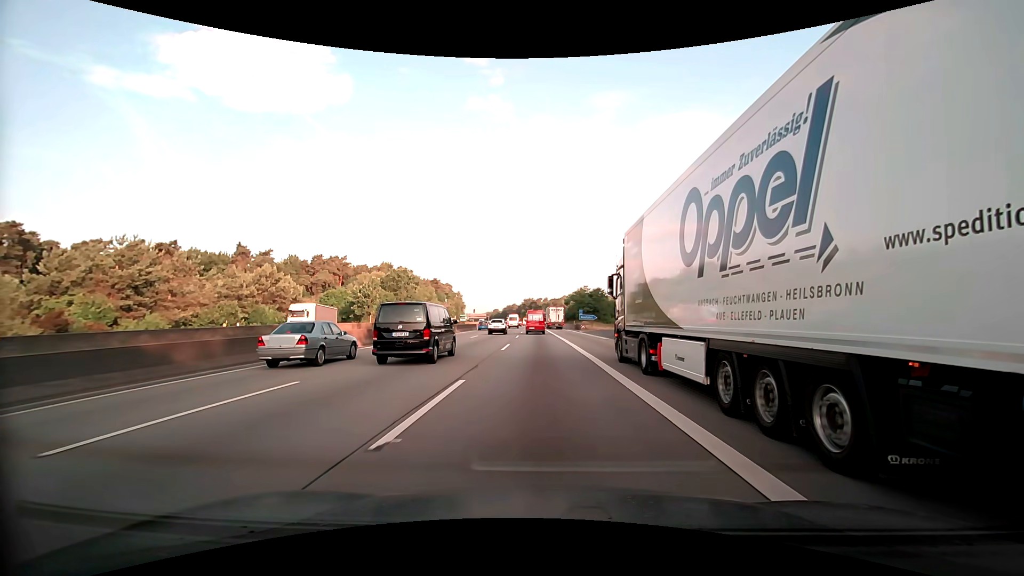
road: motorway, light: Day
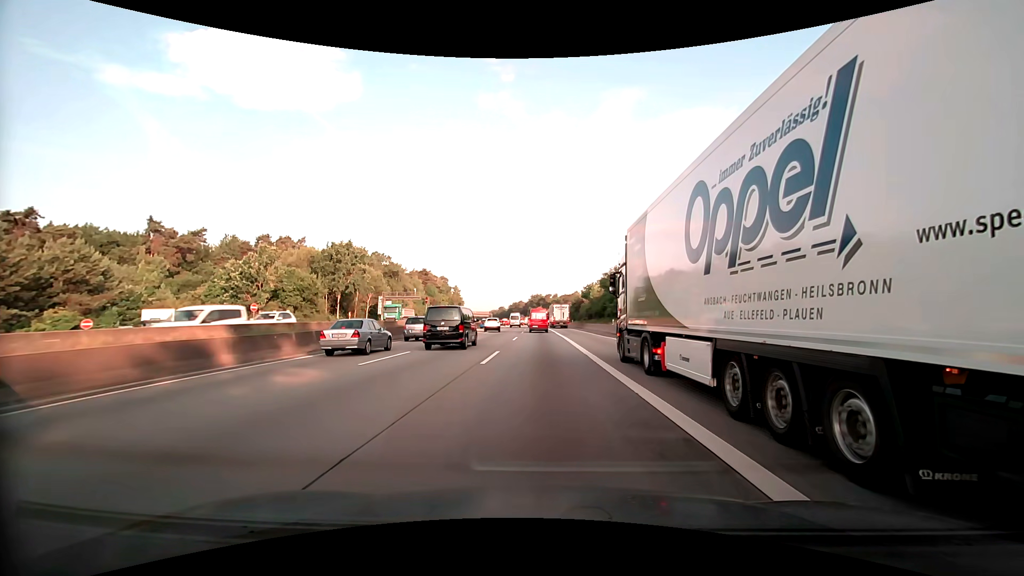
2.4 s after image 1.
(-0.5, +44.3) m; -1°
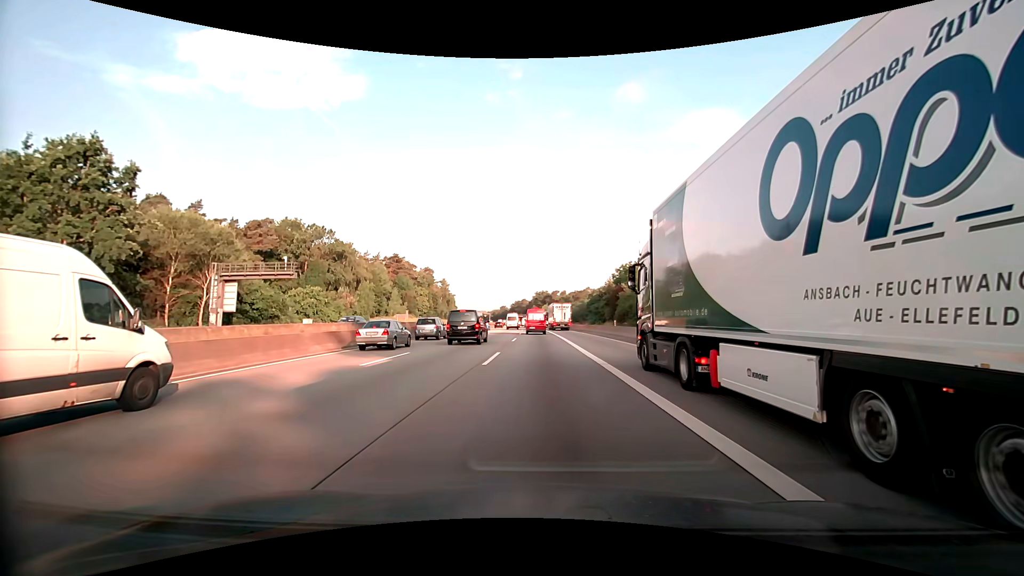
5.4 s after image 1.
(-0.5, +53.8) m; -1°
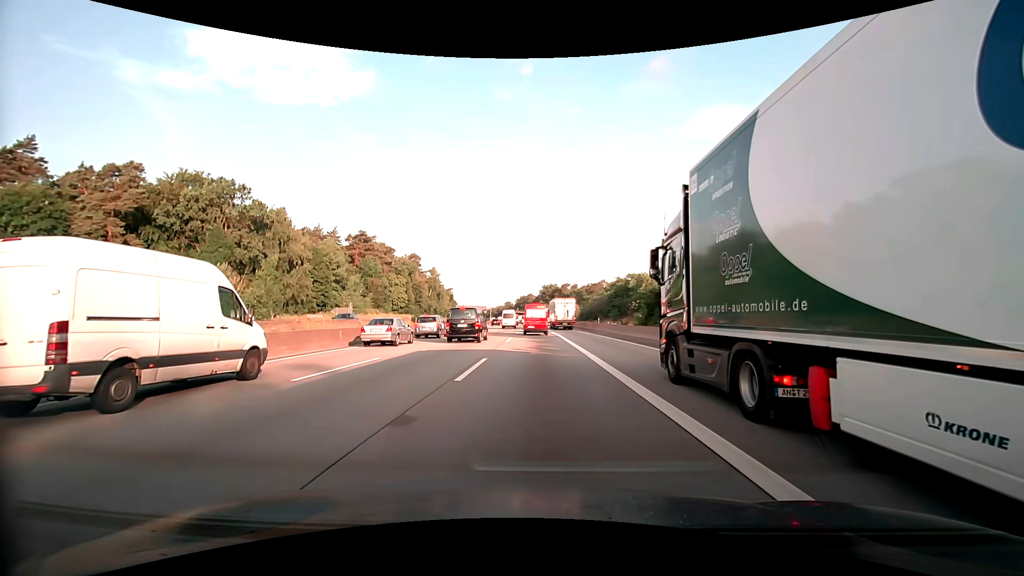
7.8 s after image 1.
(-0.1, +40.2) m; -1°
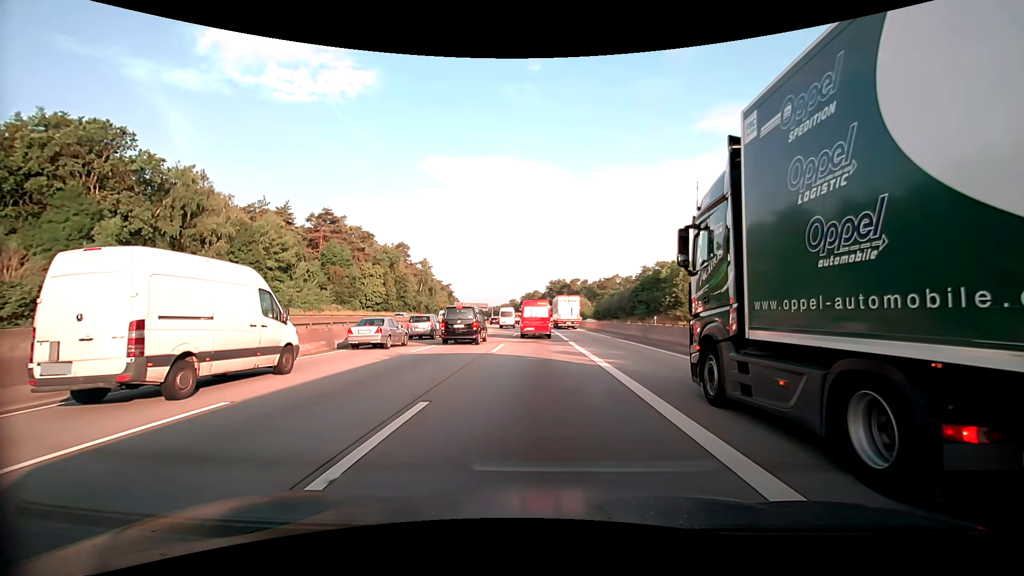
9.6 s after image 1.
(-0.1, +26.7) m; -1°
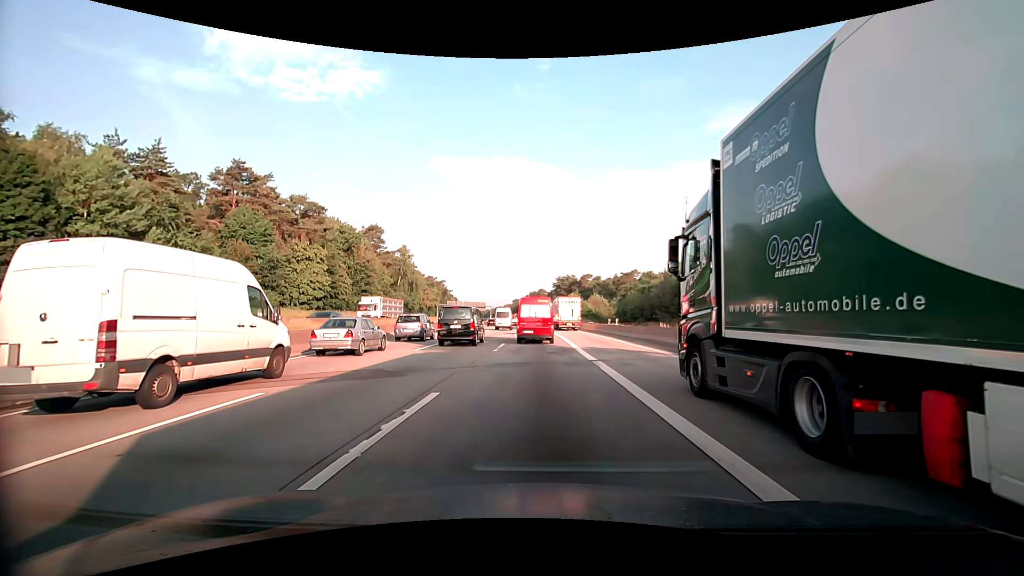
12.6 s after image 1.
(-0.2, +34.6) m; 0°
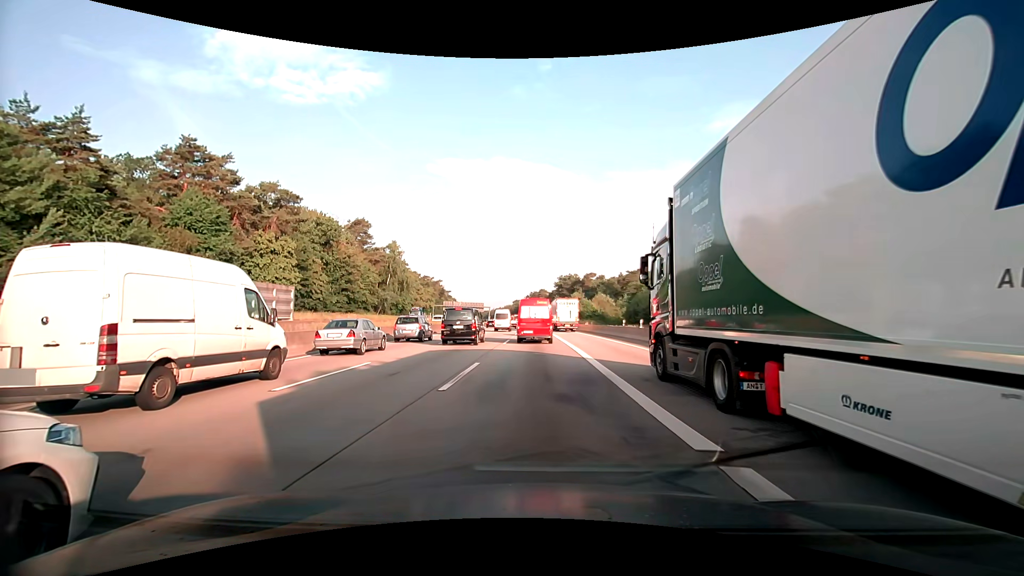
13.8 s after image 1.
(-0.1, +11.3) m; -1°
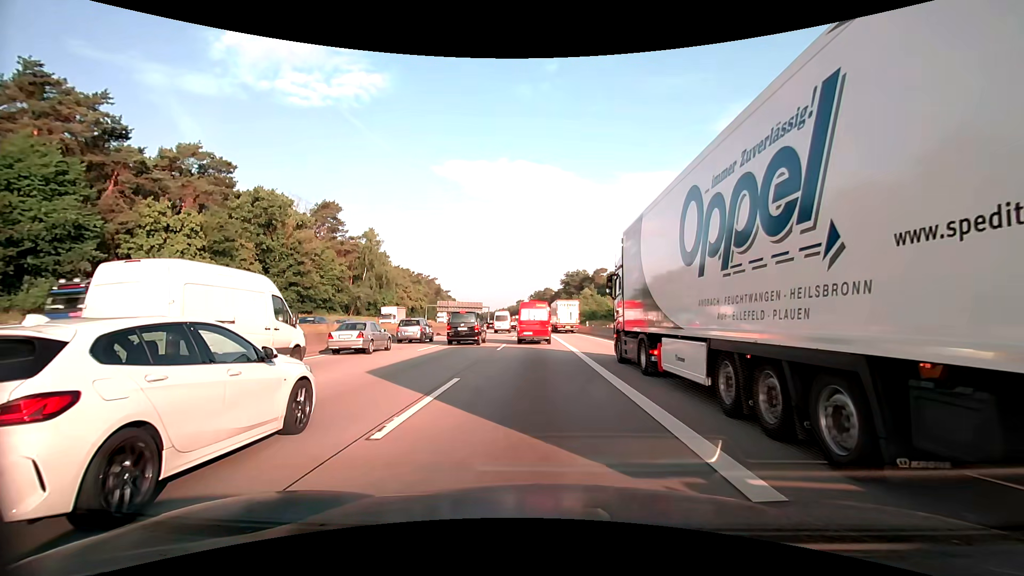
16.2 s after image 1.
(-0.1, +22.0) m; -2°
(0, +10) (0, +20) (0, +30) (0, +40) (0, +50) (0, +60) (0, +70) (0, +80) (0, +90) (-1, +100) m
